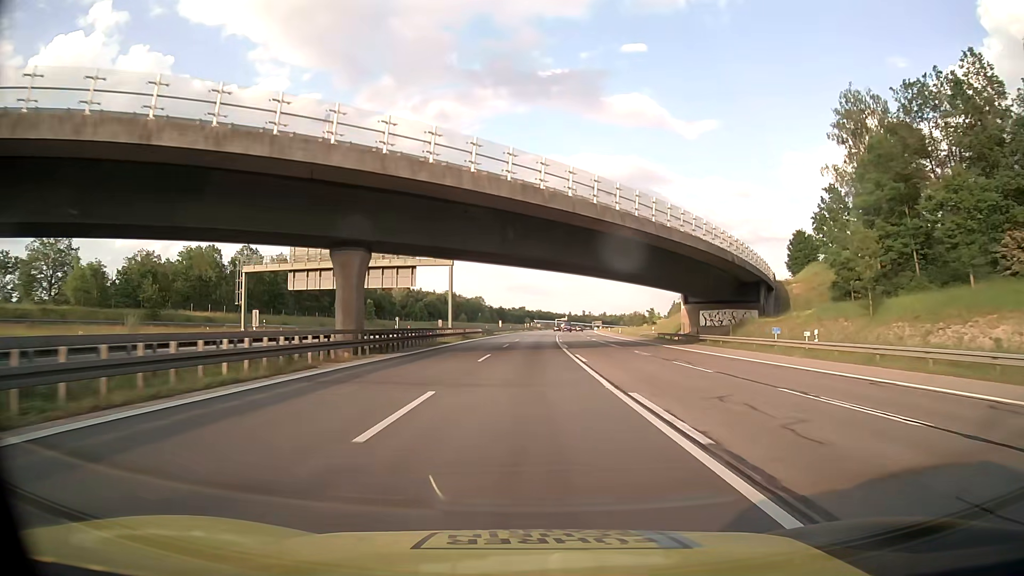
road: motorway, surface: asphalt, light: Day
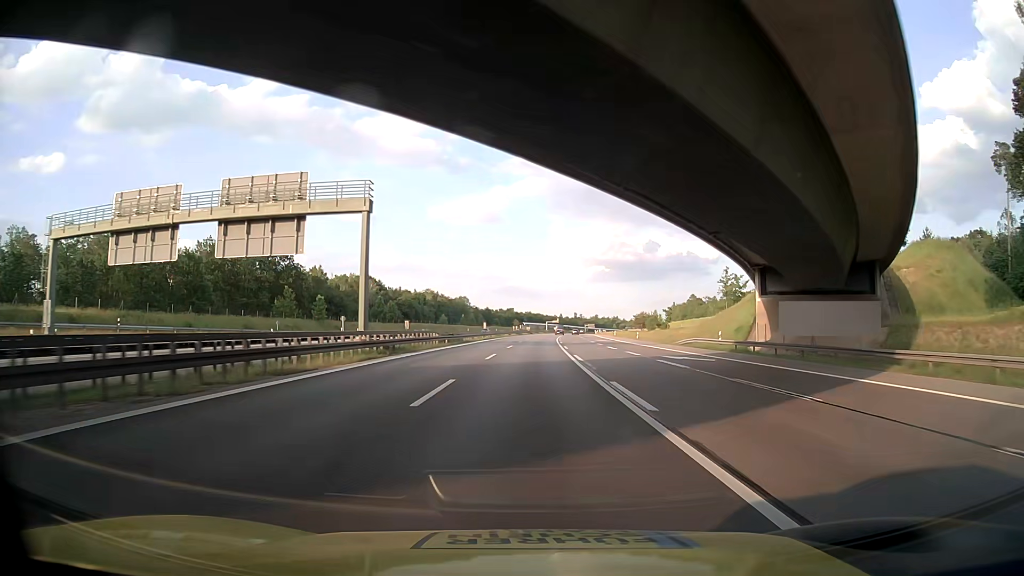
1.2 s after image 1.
(+0.3, +32.3) m; +1°
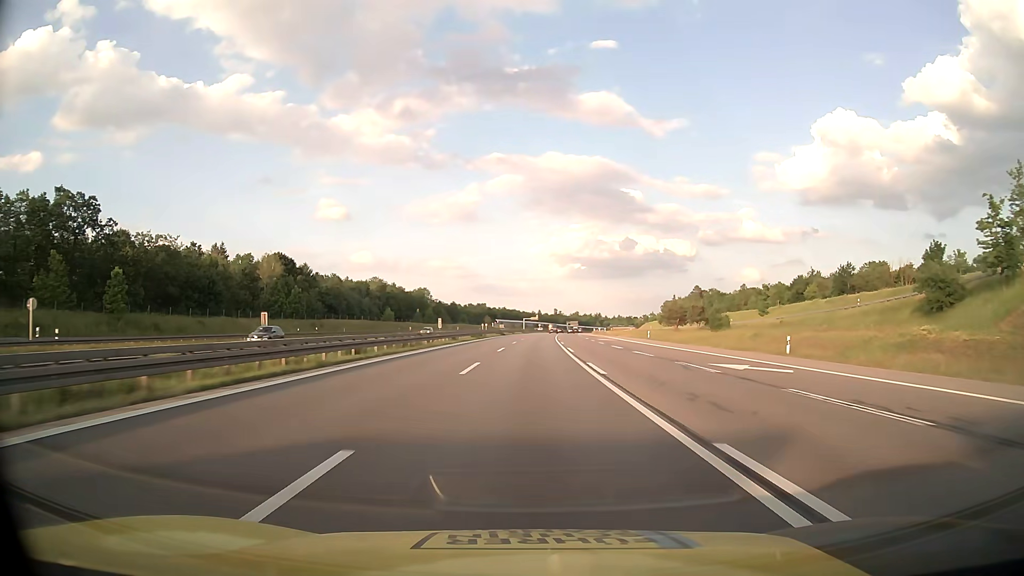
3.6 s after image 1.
(+0.5, +64.5) m; +2°
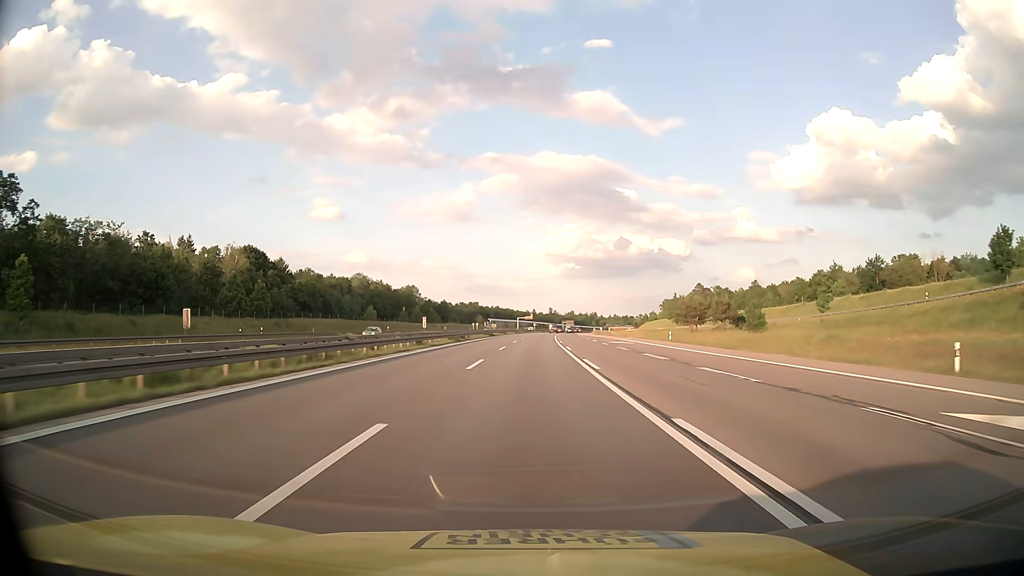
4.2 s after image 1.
(+0.1, +16.1) m; 0°
(0, +10) (0, +20) (0, +30) (0, +40) (+1, +50) (+1, +60) (+1, +70) (+2, +80) (+2, +90) (+3, +100) m
